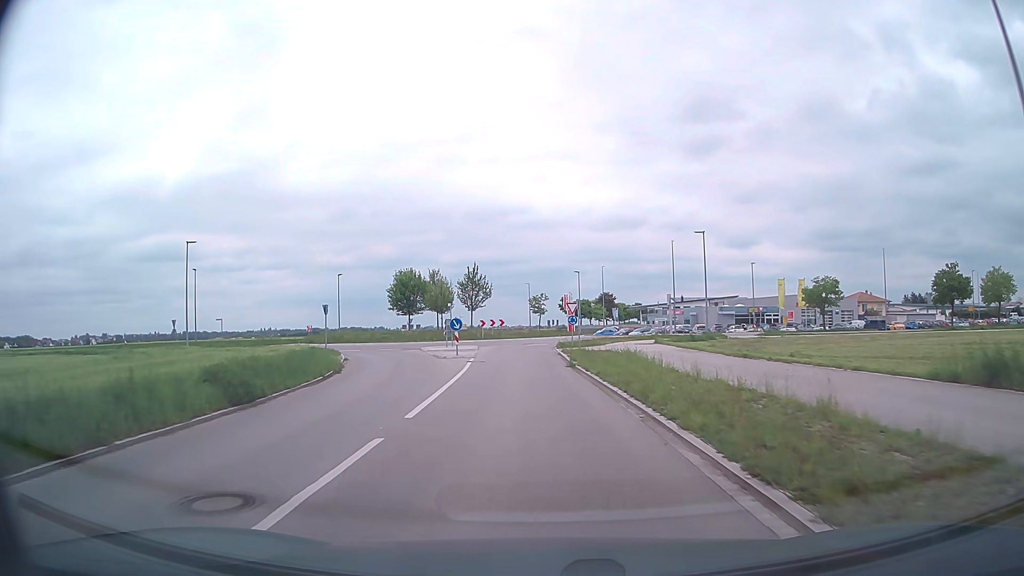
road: tertiary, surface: asphalt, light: Day
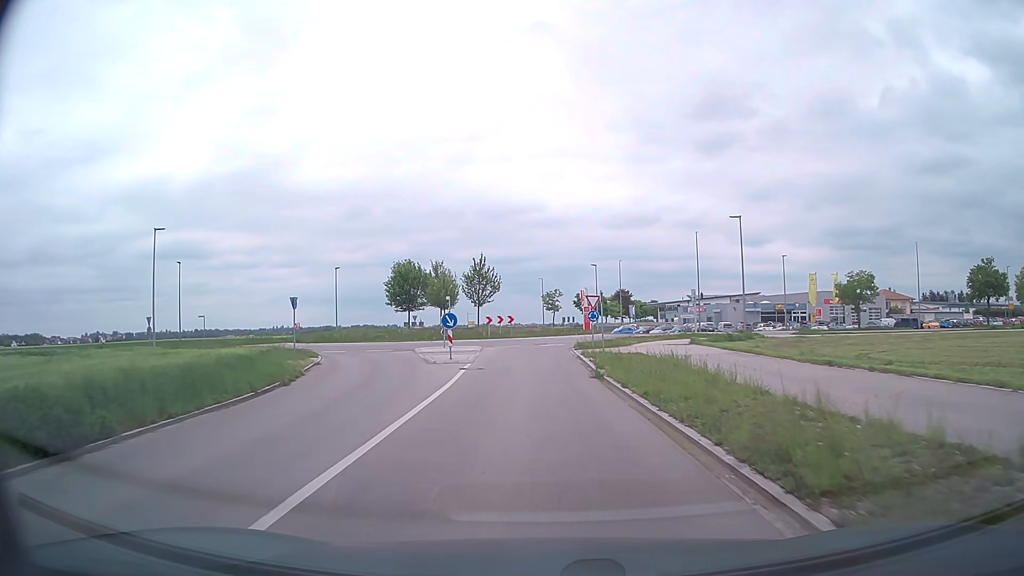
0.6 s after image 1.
(0.0, +6.3) m; -1°
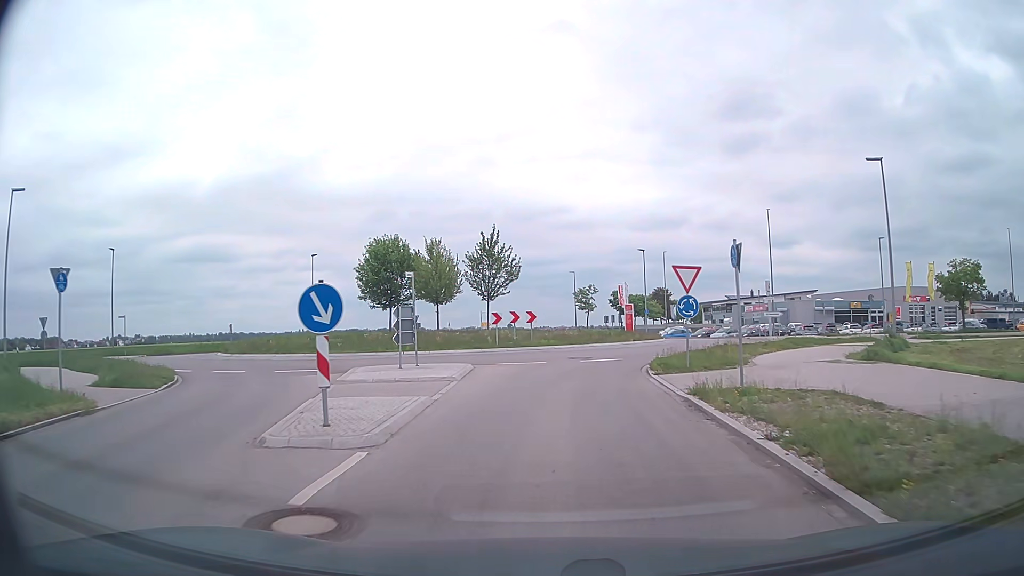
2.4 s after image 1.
(-0.5, +16.8) m; -2°
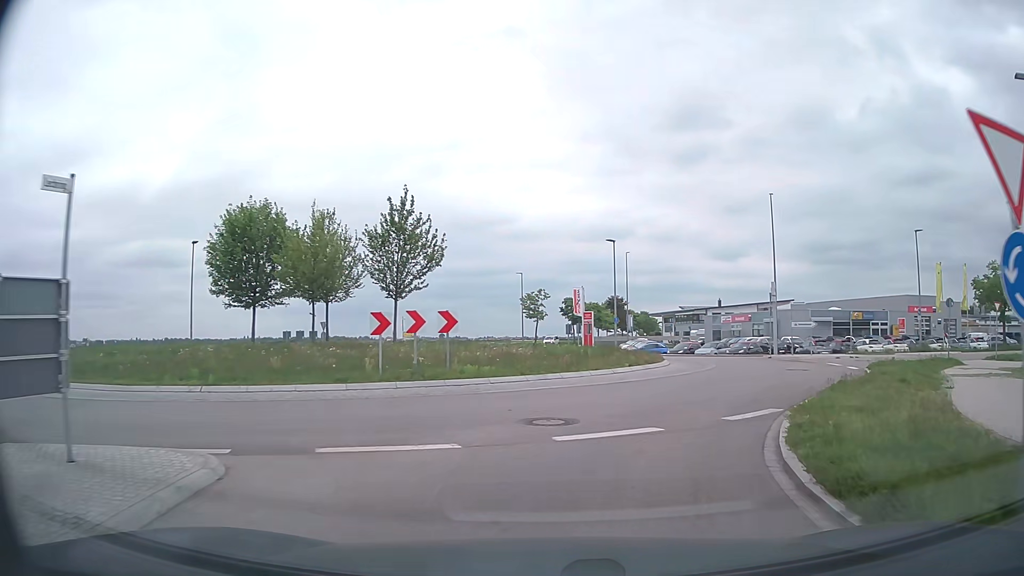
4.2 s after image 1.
(+0.2, +13.9) m; +4°
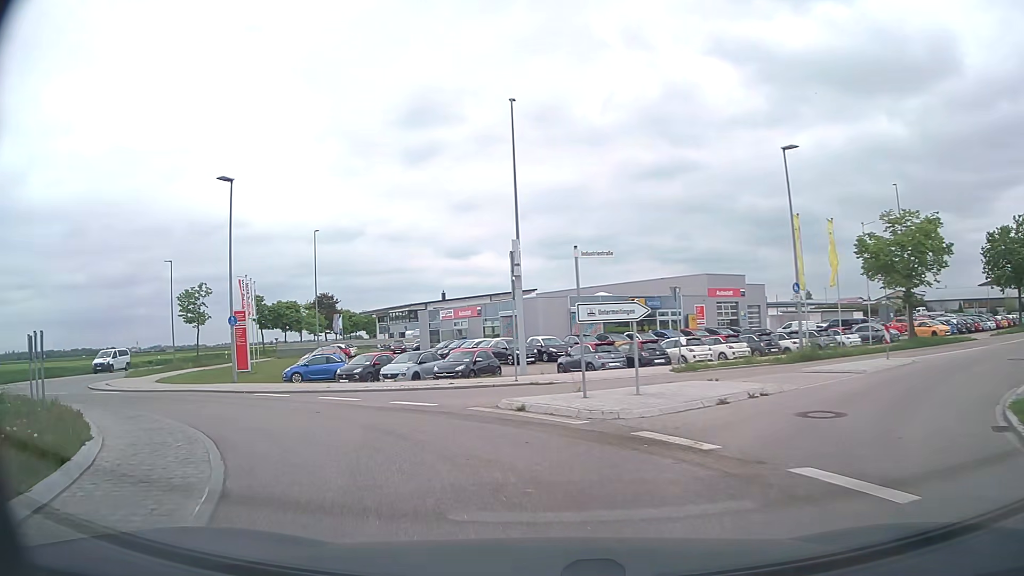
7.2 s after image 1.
(+6.3, +20.7) m; +23°
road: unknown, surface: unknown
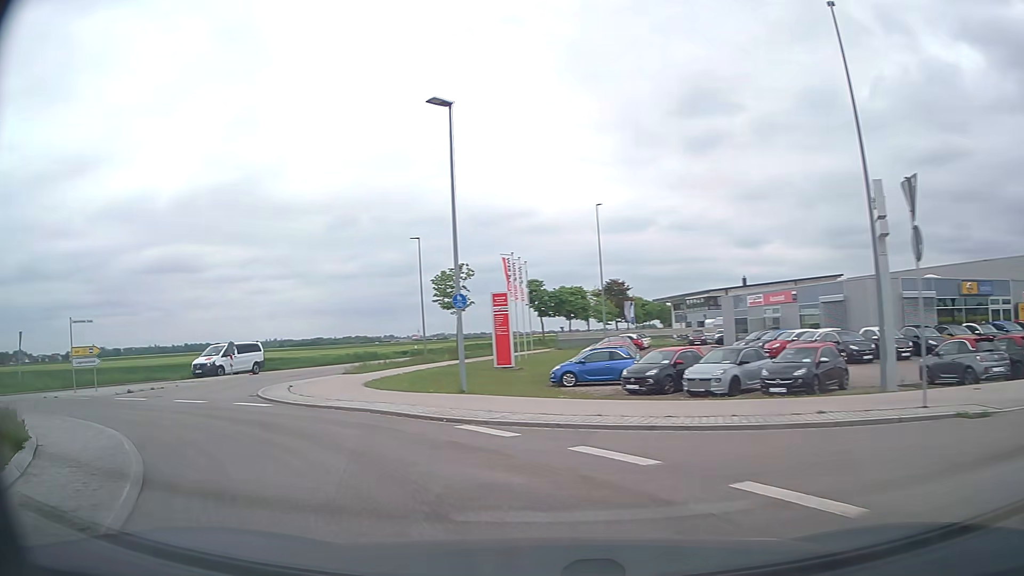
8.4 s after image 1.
(-1.7, +8.6) m; -25°
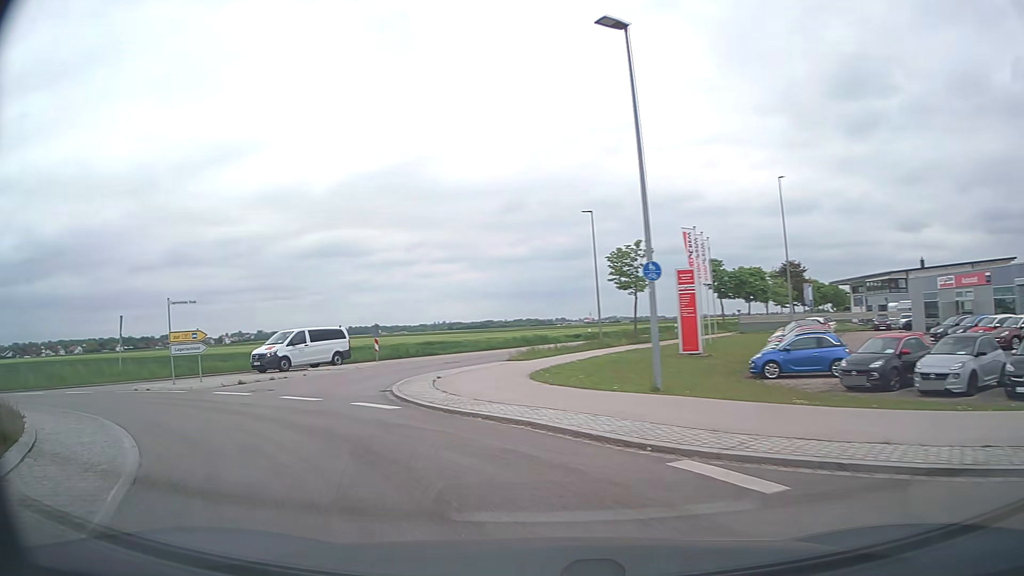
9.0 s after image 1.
(-0.5, +4.1) m; -15°
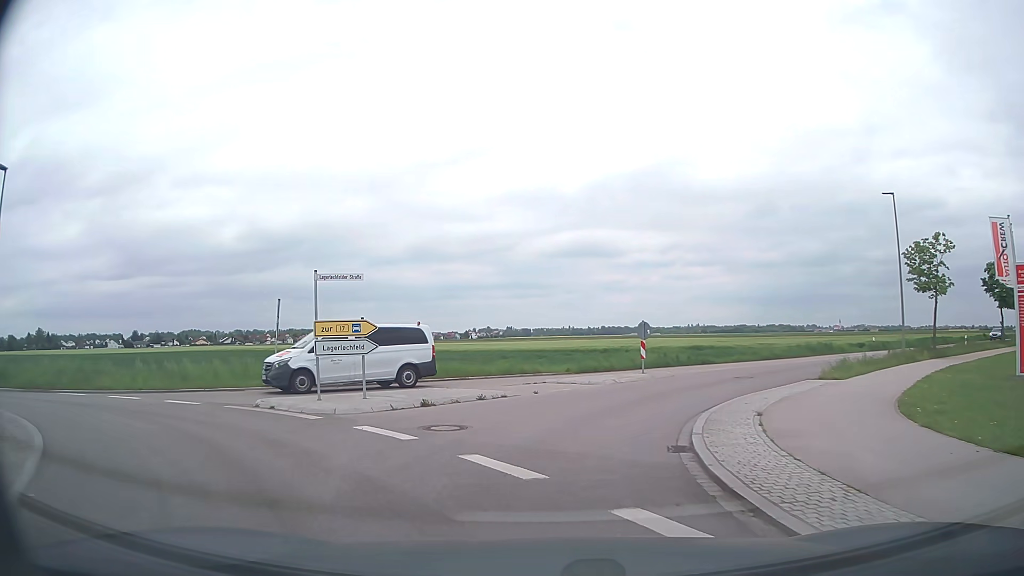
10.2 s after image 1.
(-1.8, +8.0) m; -22°
